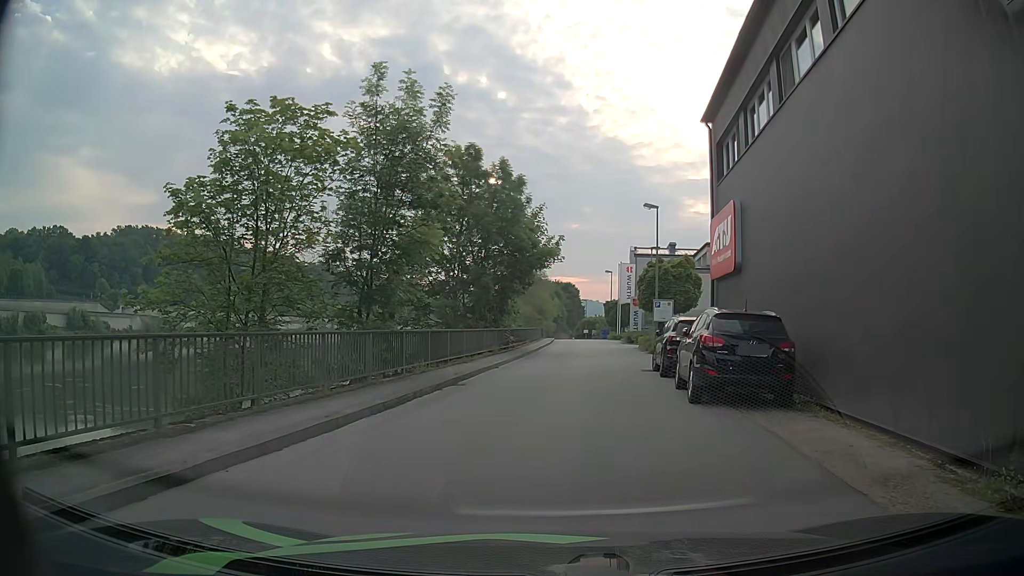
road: unclassified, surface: asphalt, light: Day
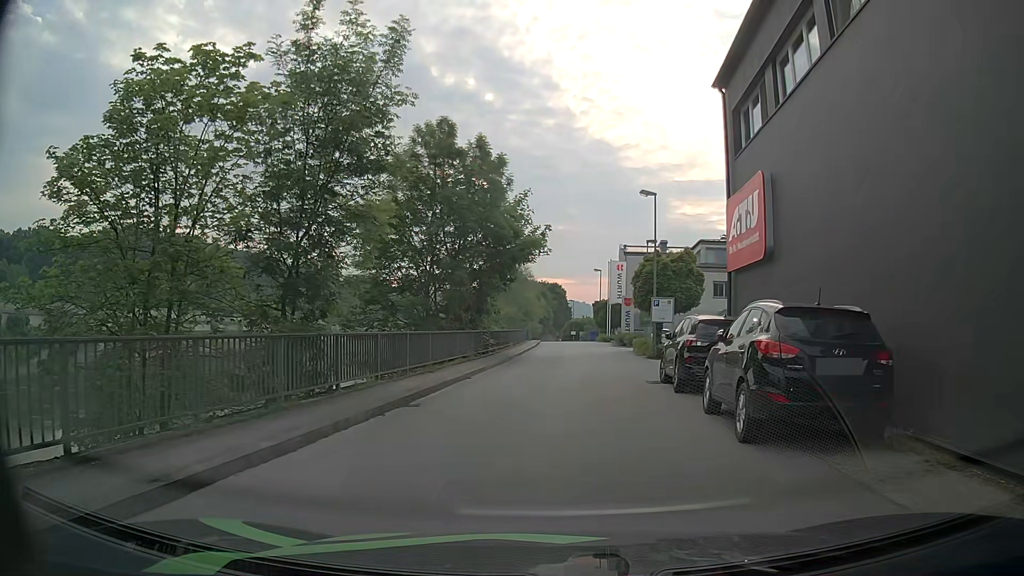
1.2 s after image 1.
(+0.1, +4.1) m; +2°
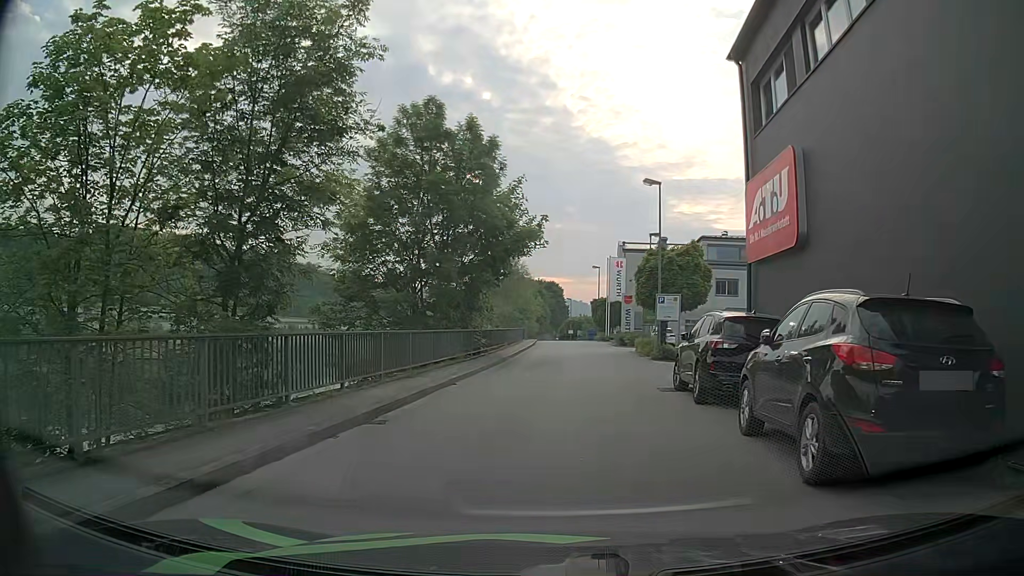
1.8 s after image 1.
(0.0, +2.3) m; -1°
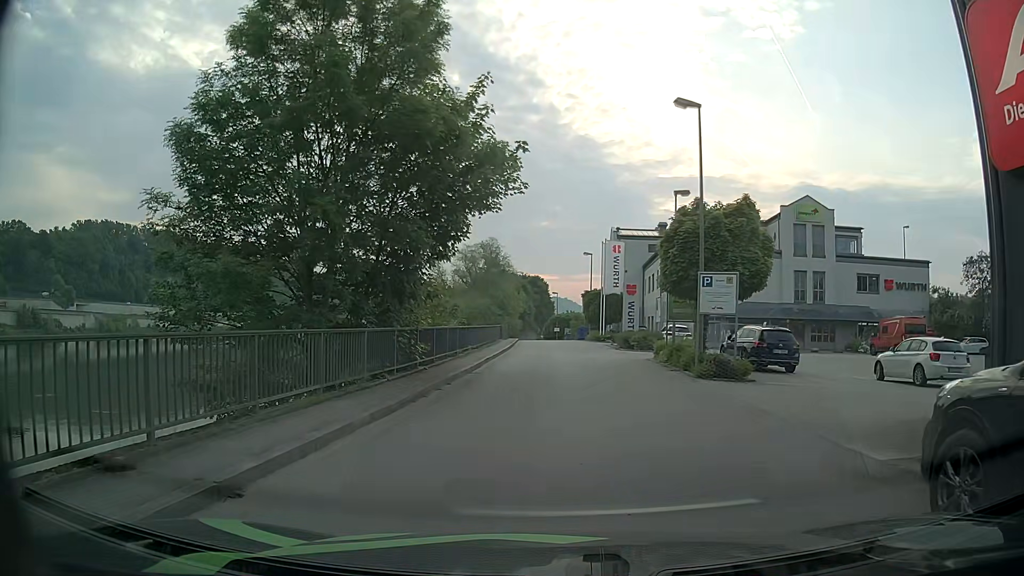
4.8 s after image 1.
(+0.2, +10.7) m; 0°
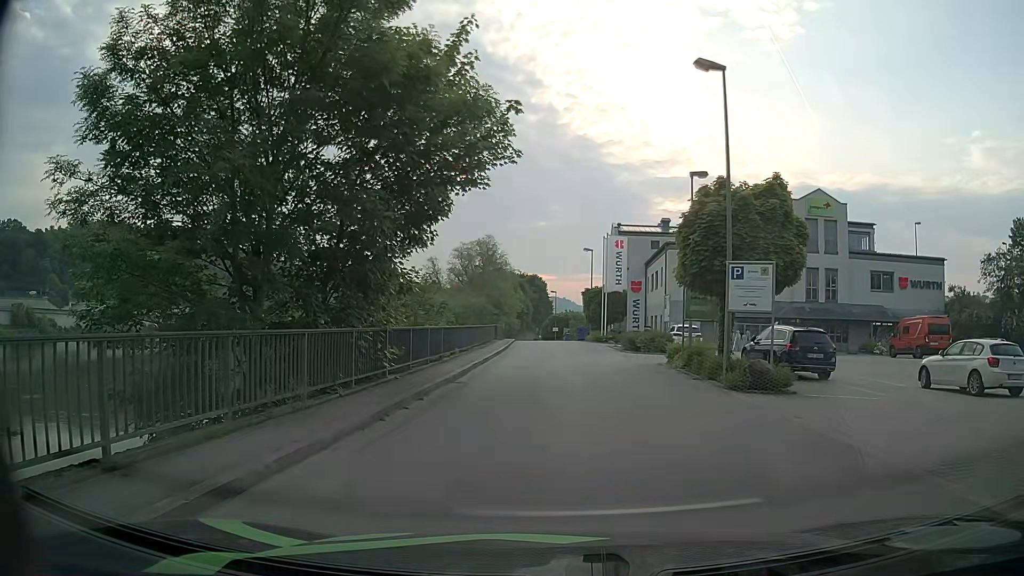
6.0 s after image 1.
(+0.1, +3.1) m; +1°
